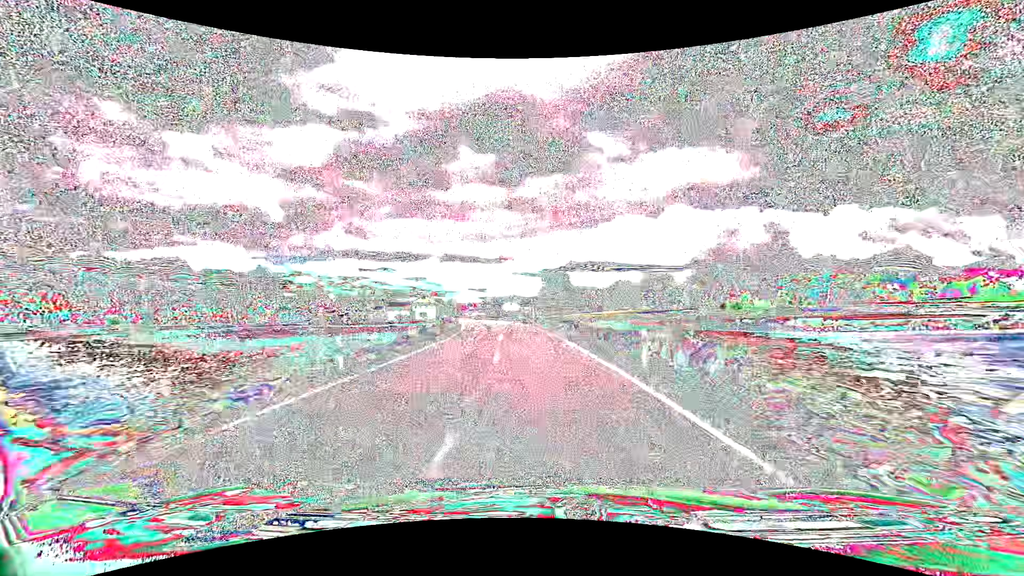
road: secondary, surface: asphalt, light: Day
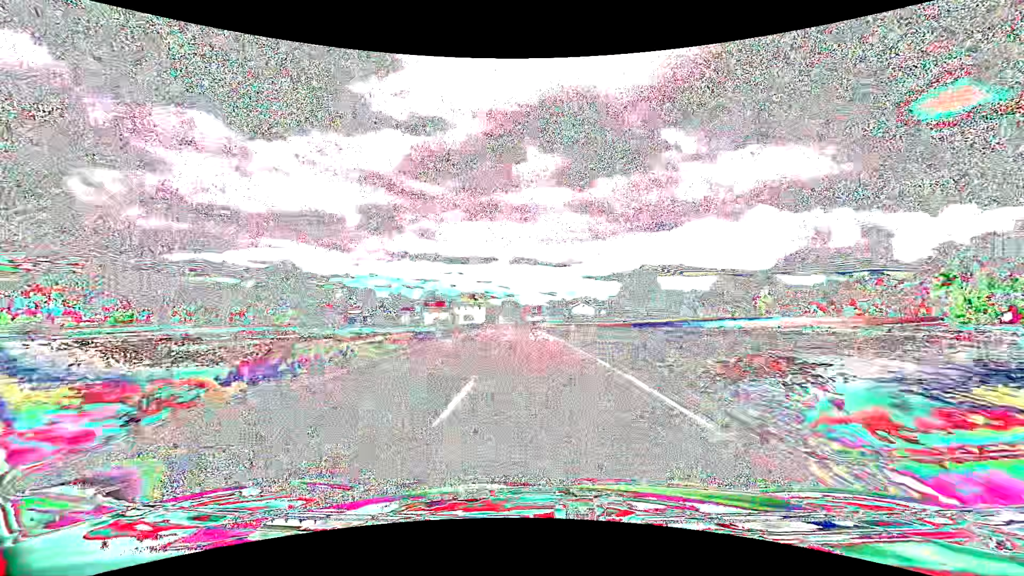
(-3.7, +53.2) m; -8°
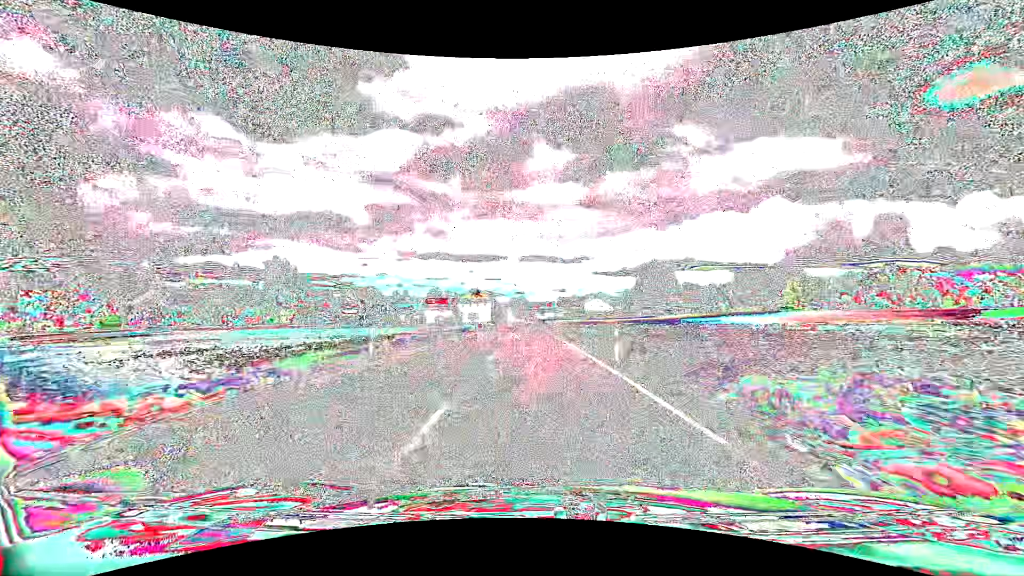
(-0.1, +13.5) m; -1°
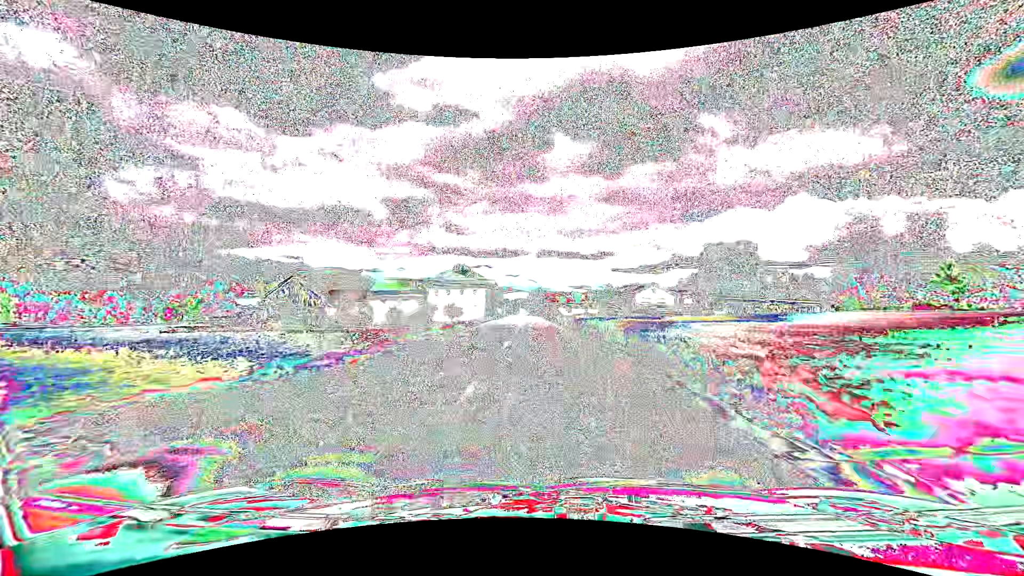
(-1.7, +66.0) m; -2°
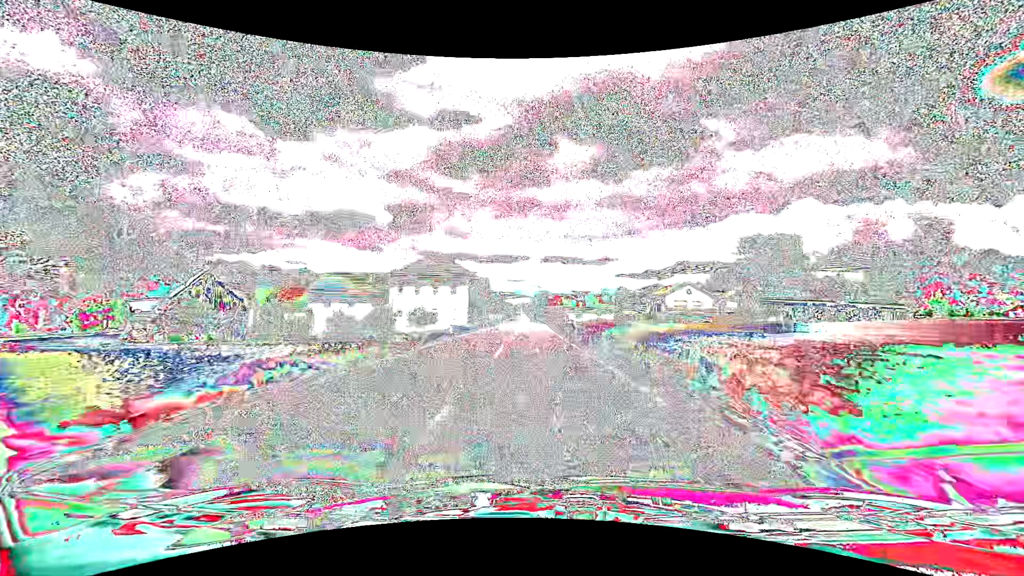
(-0.1, +25.7) m; 0°
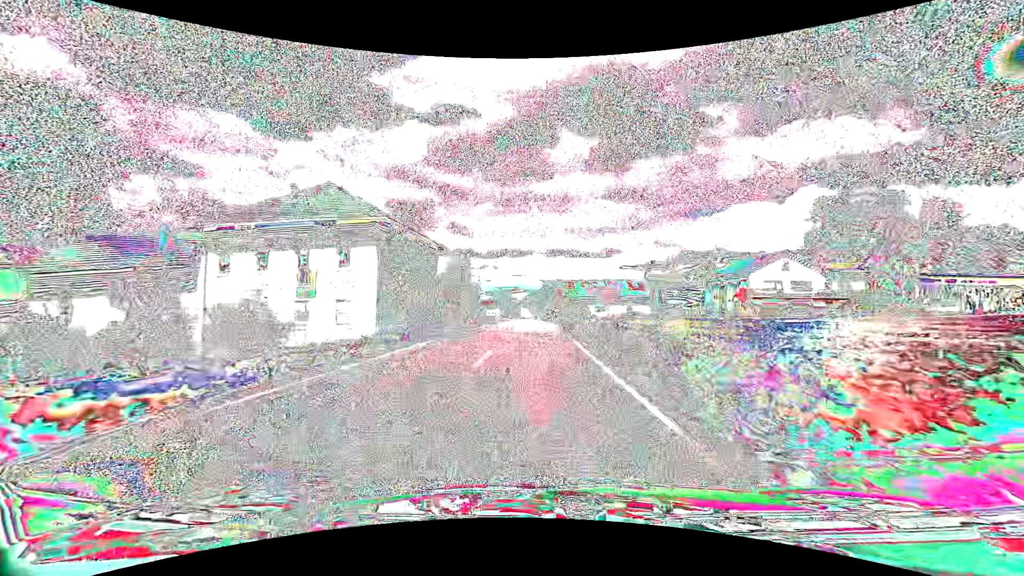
(-0.2, +37.2) m; -1°
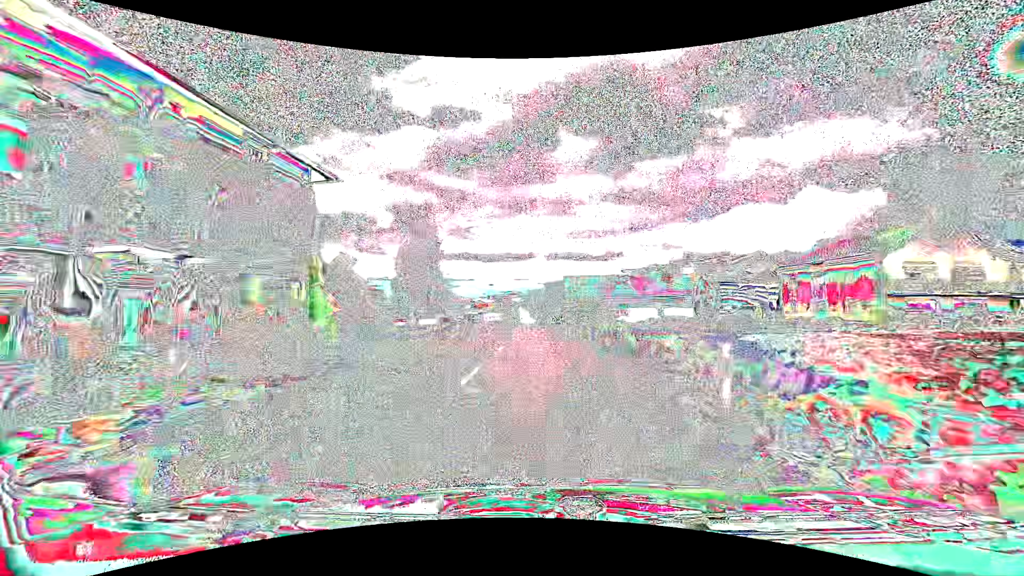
(-0.1, +23.3) m; 0°
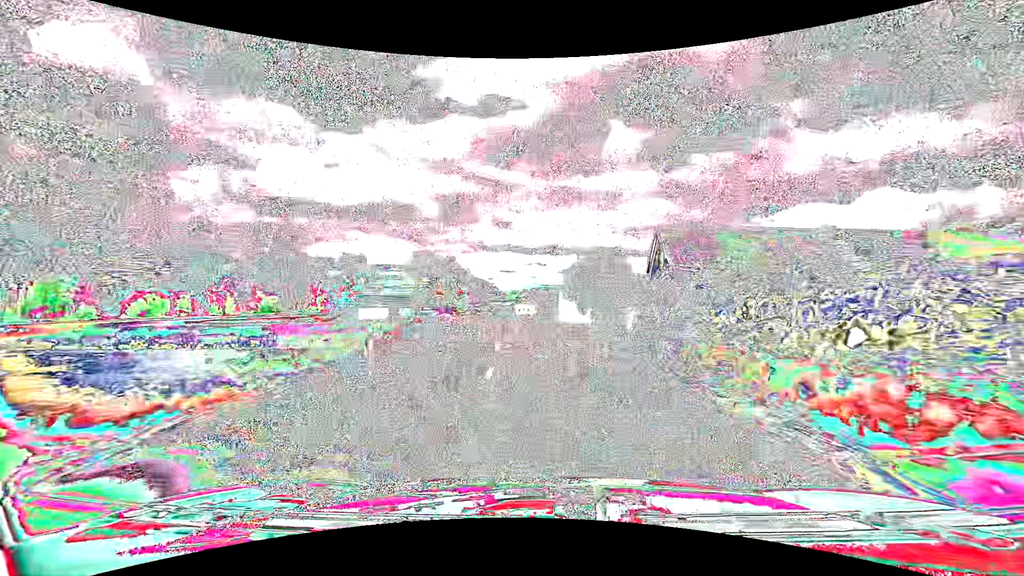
(-1.2, +44.0) m; -5°
(0, +10) (-1, +20) (-2, +30) (-4, +40) (-5, +50) (-7, +60) (-8, +70) (-8, +80) (-7, +89) (-6, +99) m
